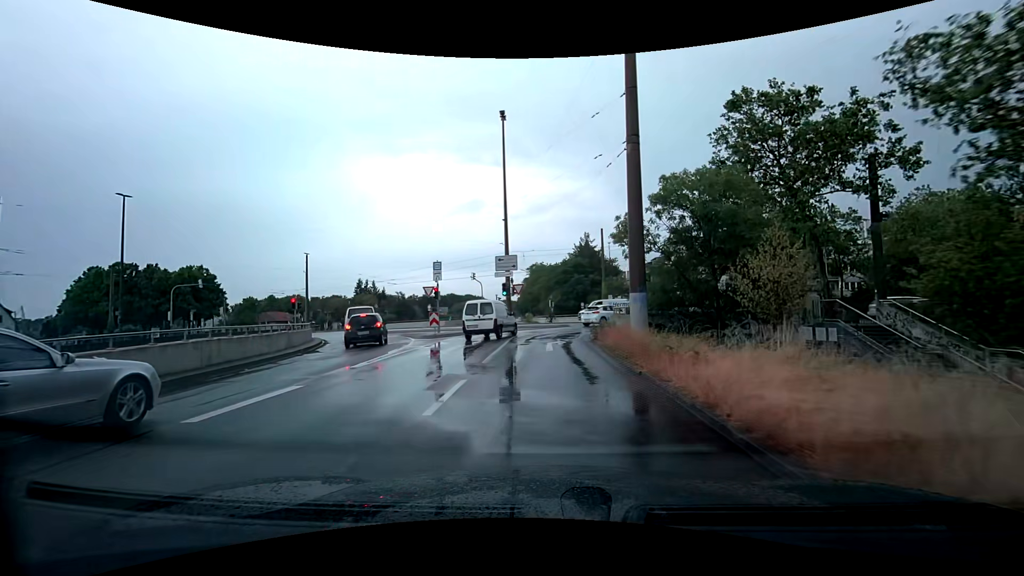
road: trunk_link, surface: asphalt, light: Day
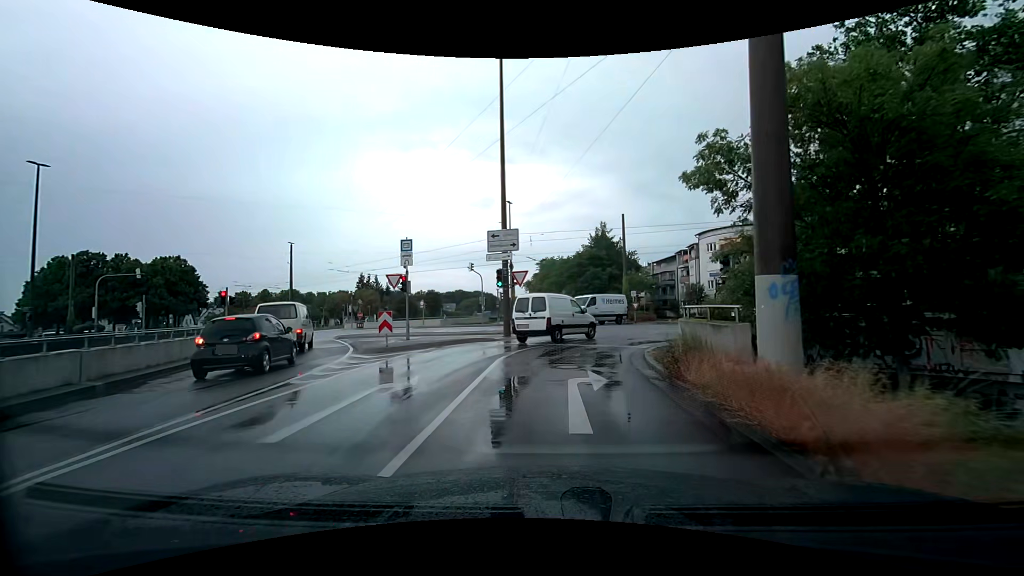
(-0.1, +9.8) m; -2°
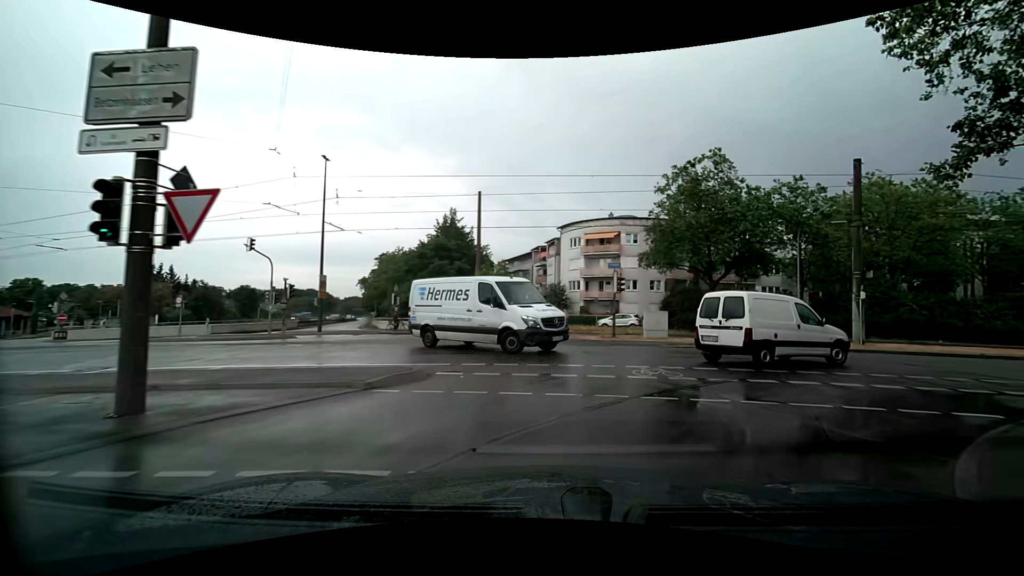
(+0.6, +14.8) m; +13°
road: tertiary_link
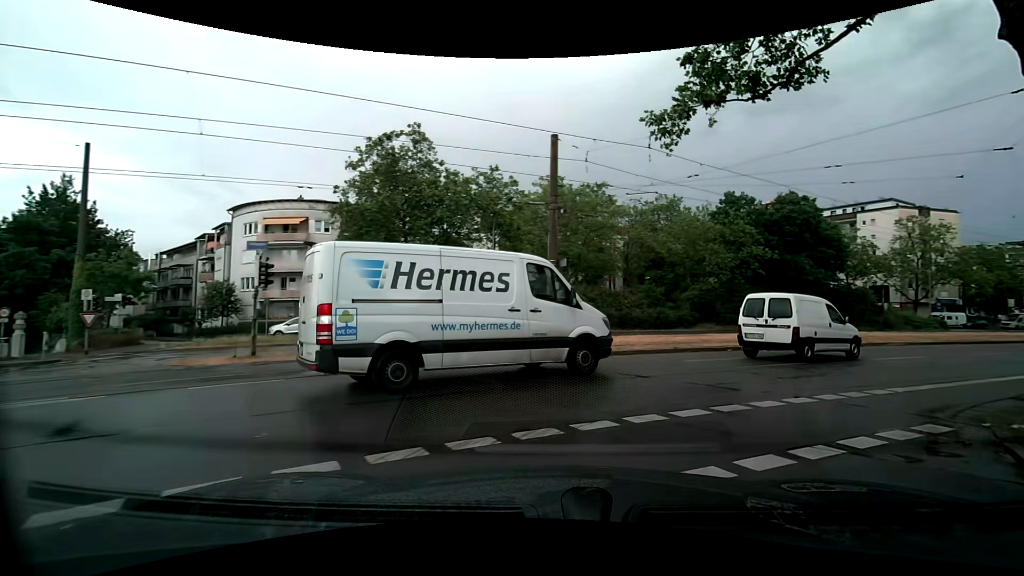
(+1.7, +7.4) m; +31°
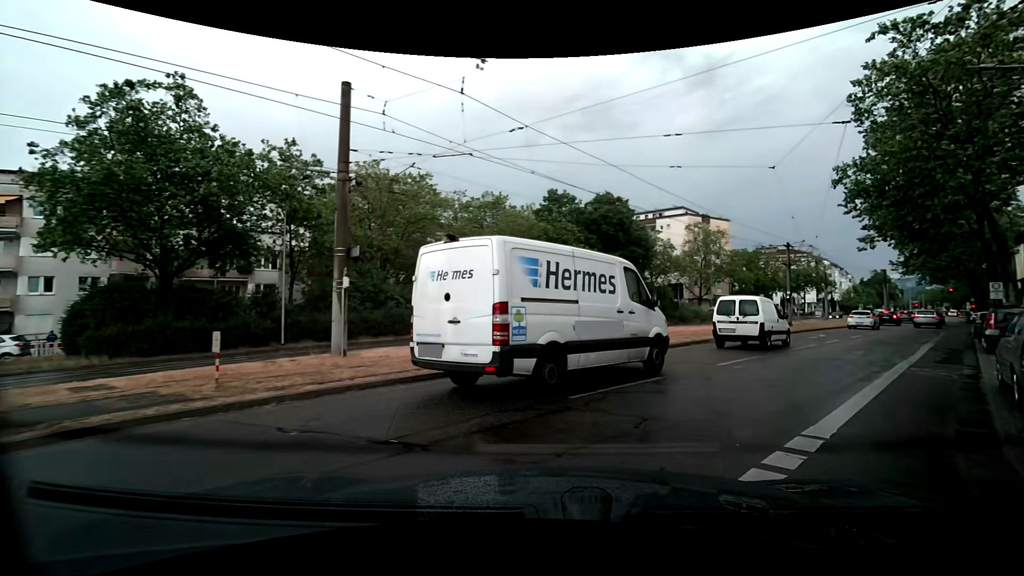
(+1.0, +4.9) m; +24°
